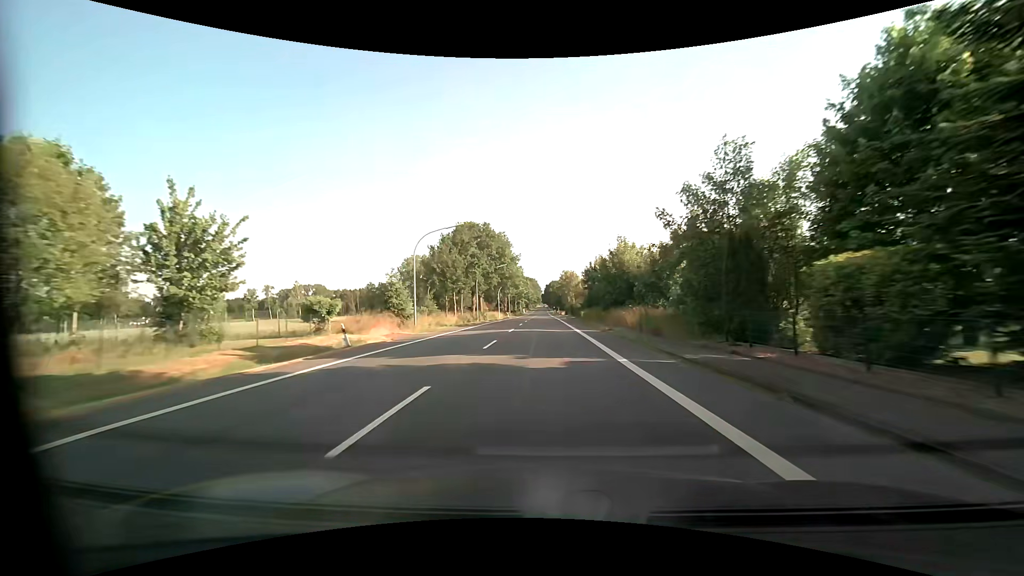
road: primary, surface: asphalt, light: Day
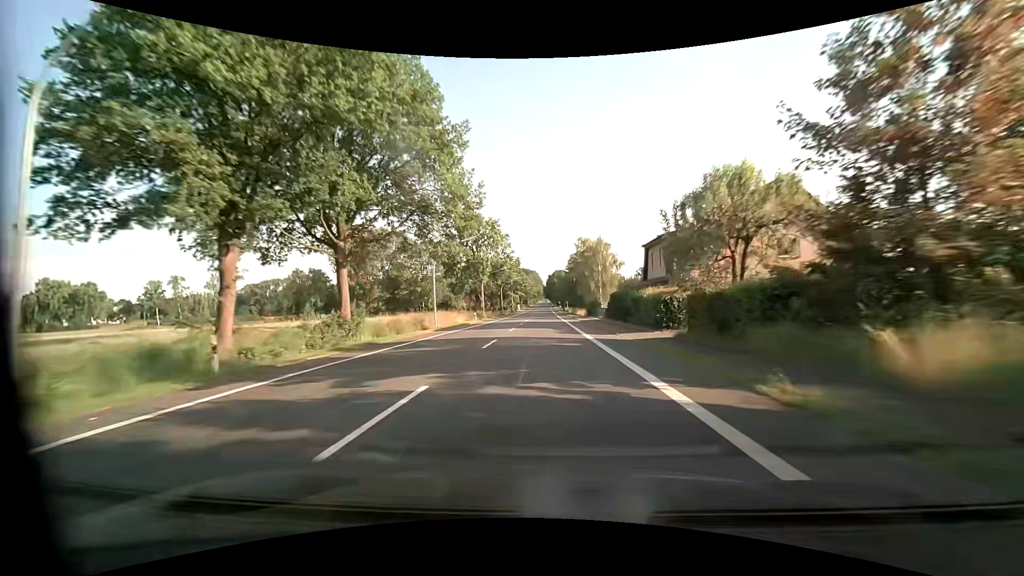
(-0.1, +60.2) m; 0°
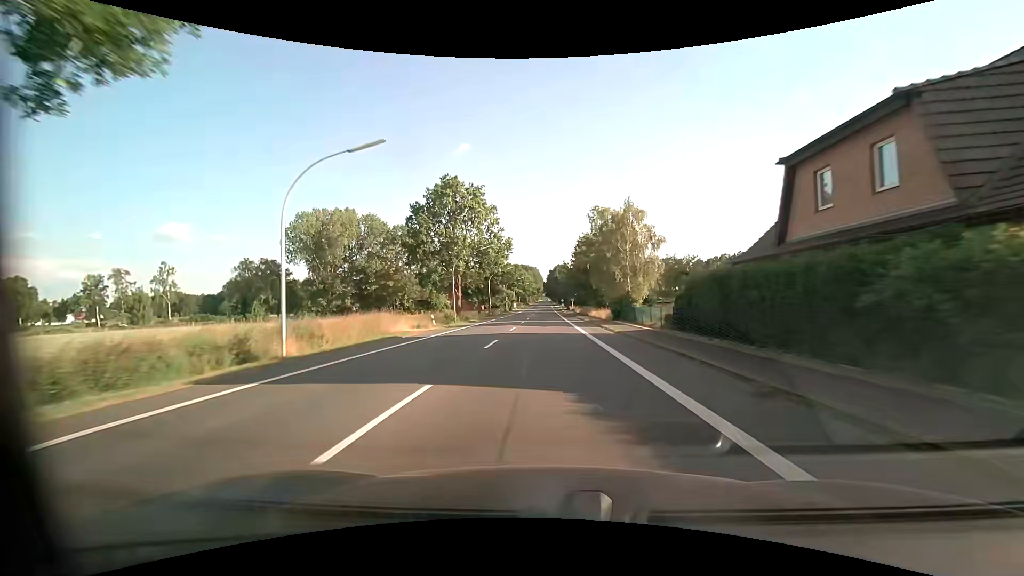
(+0.1, +24.1) m; 0°
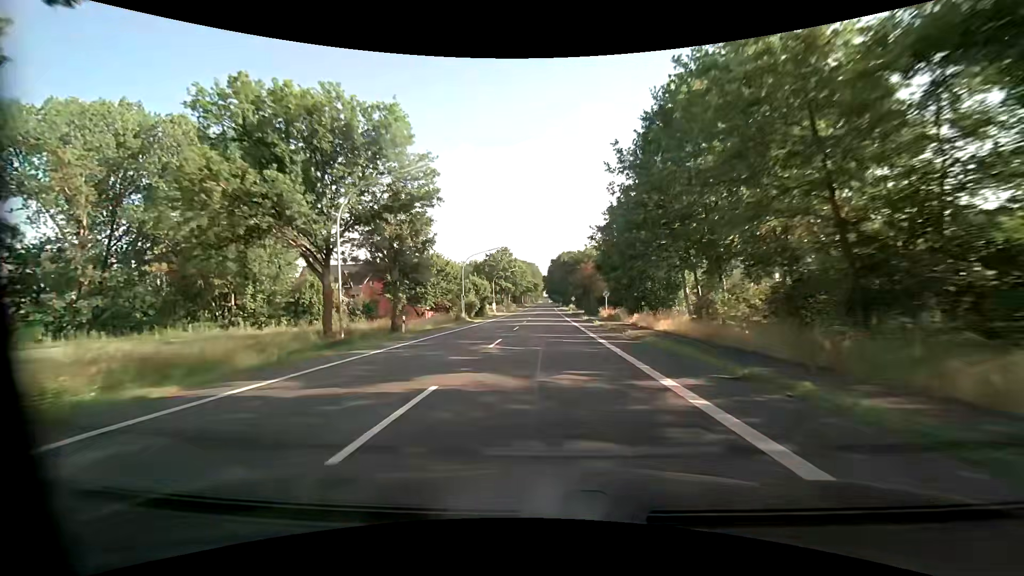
(+0.1, +60.2) m; 0°
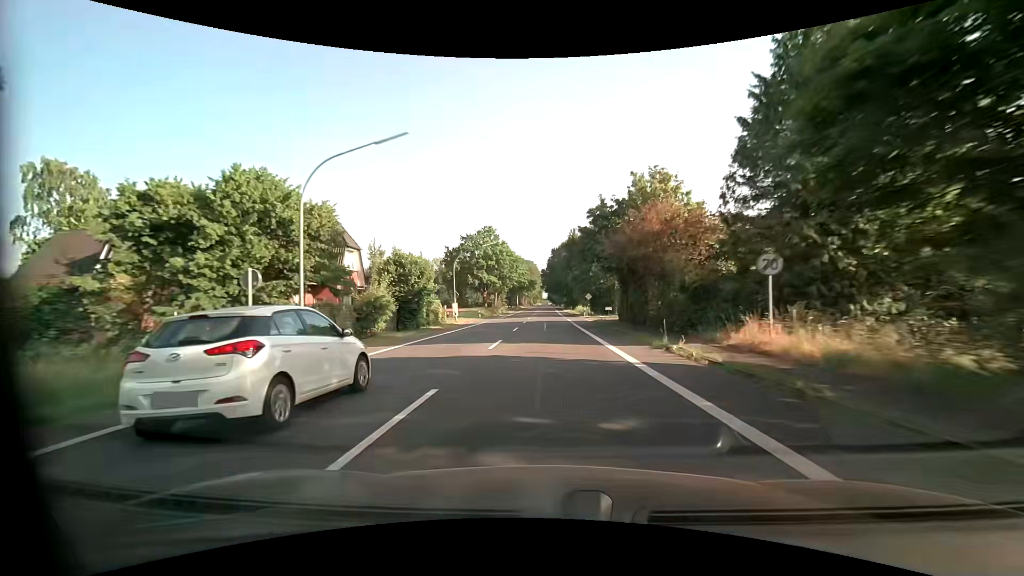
(+0.1, +36.4) m; 0°
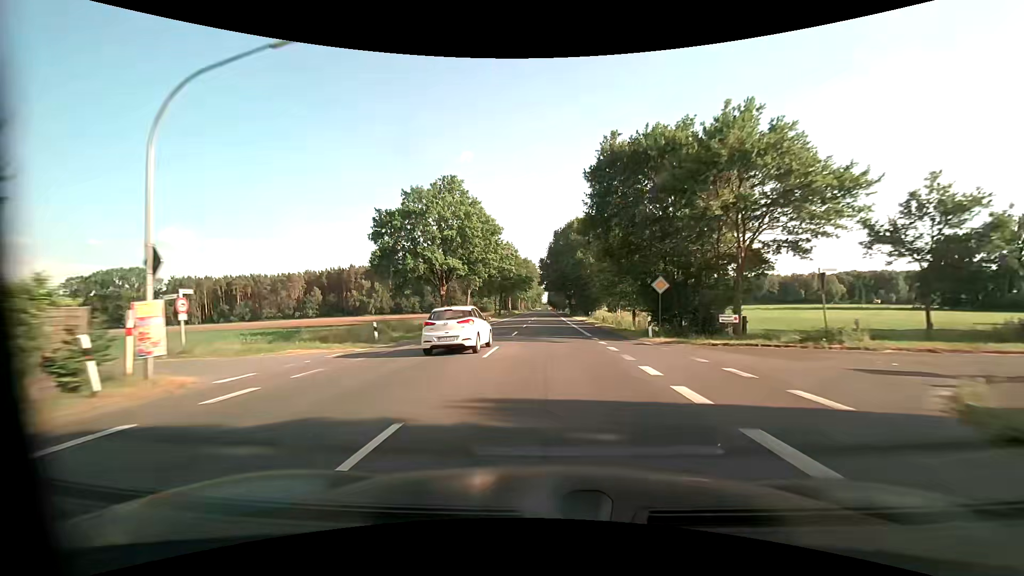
(+0.1, +38.7) m; 0°
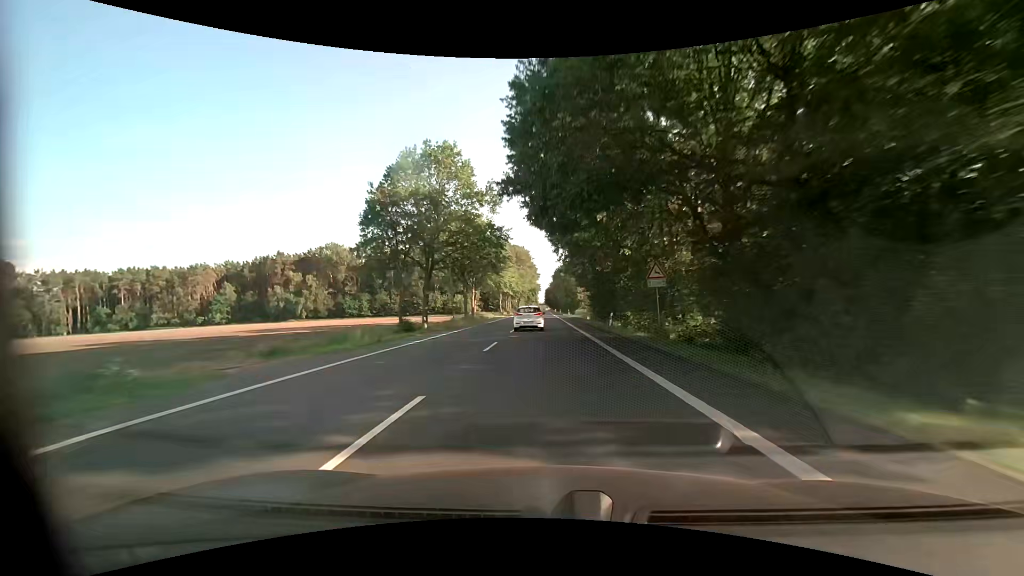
(+0.2, +70.6) m; 0°
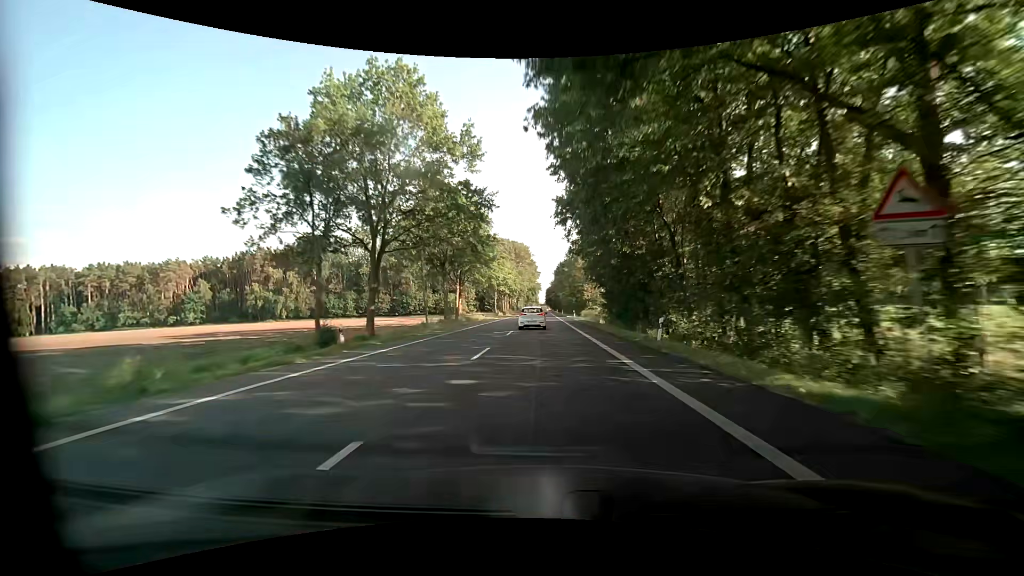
(0.0, +14.7) m; 0°
(0, +10) (0, +20) (0, +30) (0, +40) (0, +50) (0, +60) (0, +70) (0, +80) (0, +90) (0, +100) m
